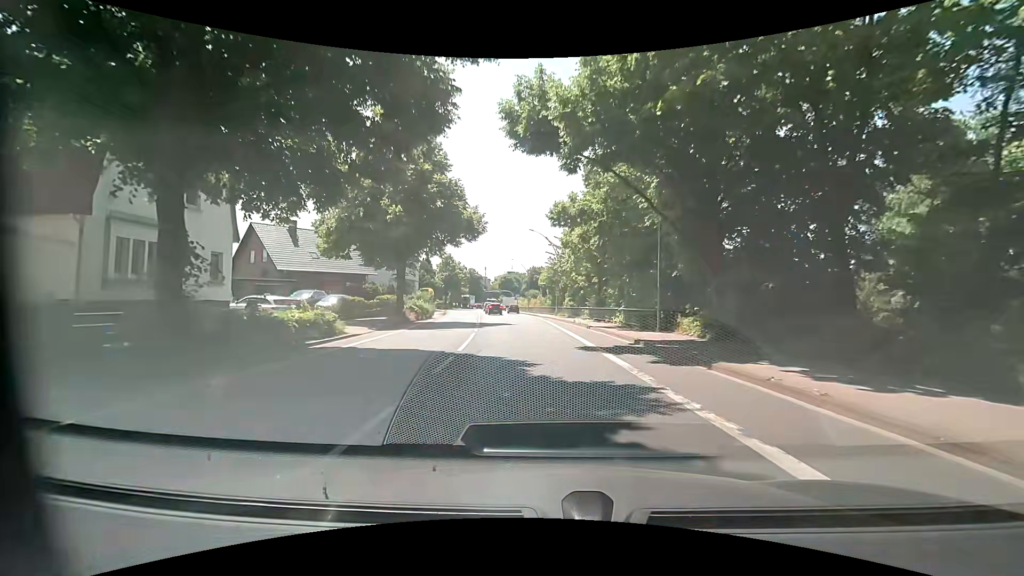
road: primary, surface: asphalt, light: Day
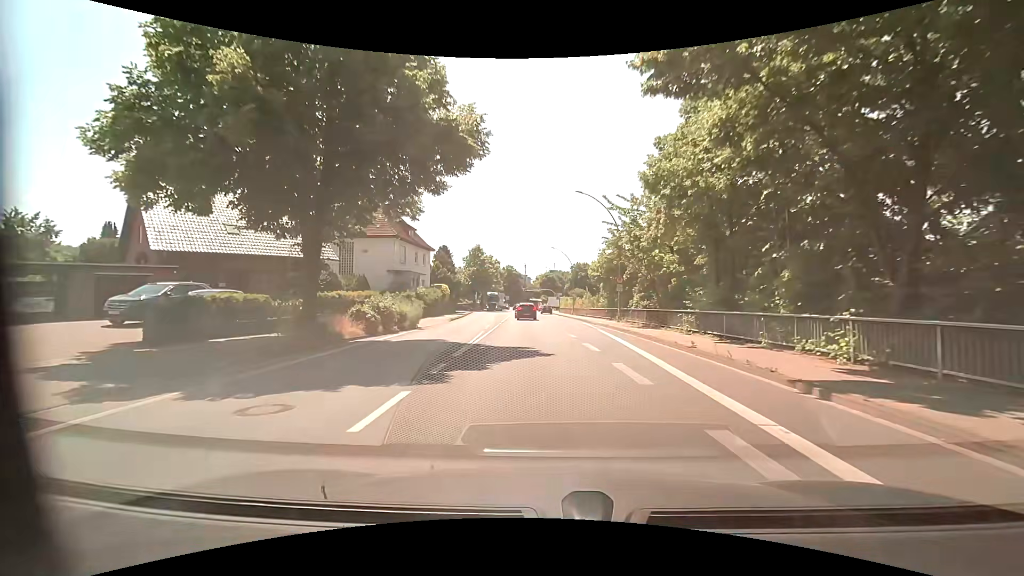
(-0.5, +19.3) m; -5°
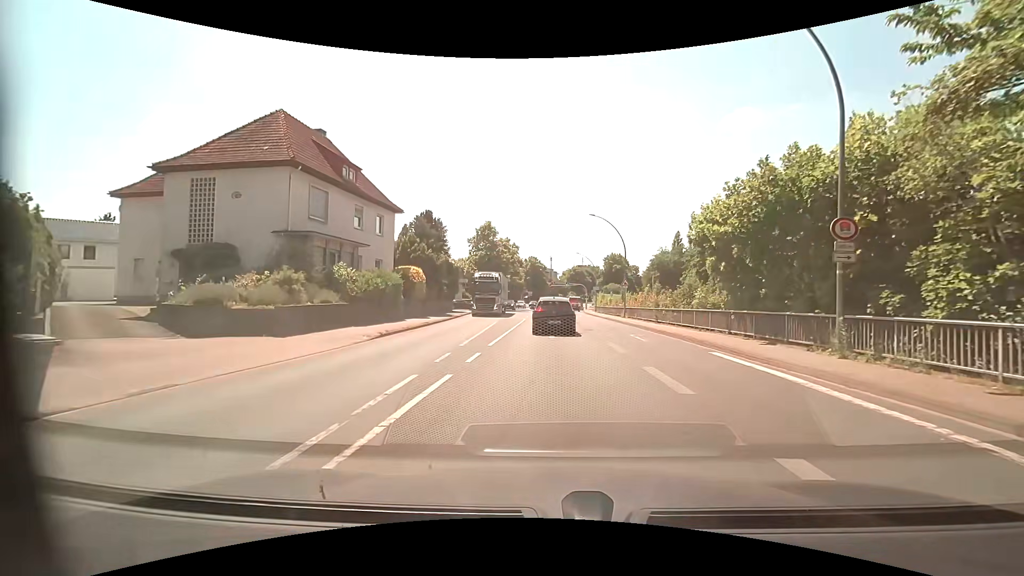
(-0.9, +24.2) m; -3°
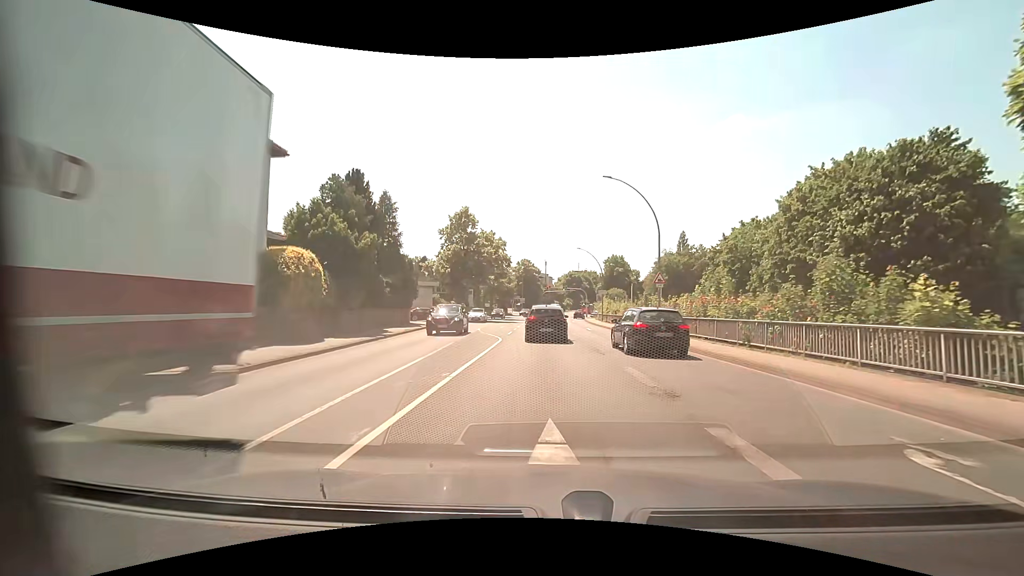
(0.0, +16.7) m; 0°
(0, +10) (0, +20) (0, +30) (0, +40) (0, +50) (0, +60) (+1, +70) (+1, +80) (+2, +90) (+3, +100) m
